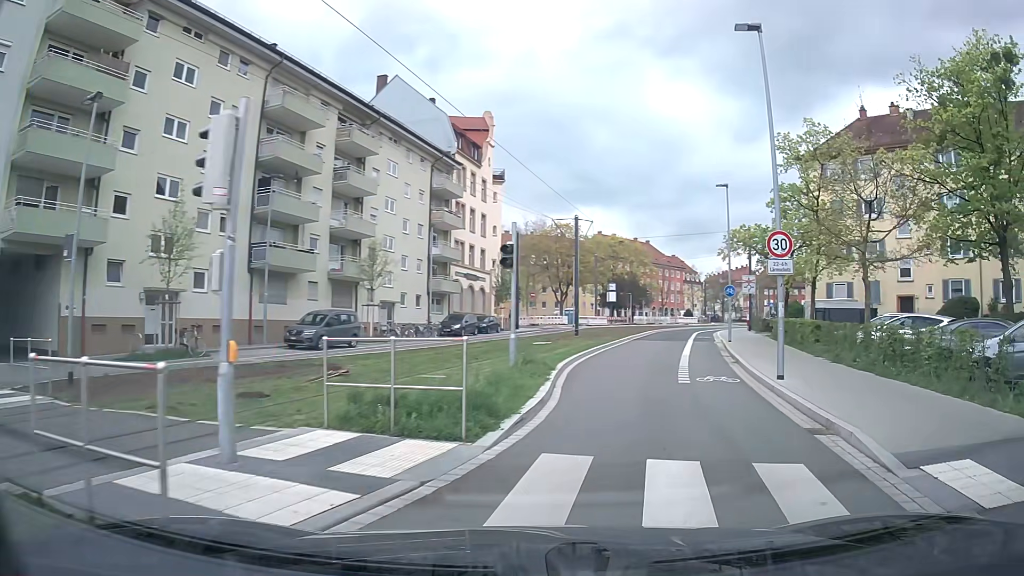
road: secondary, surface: asphalt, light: Day
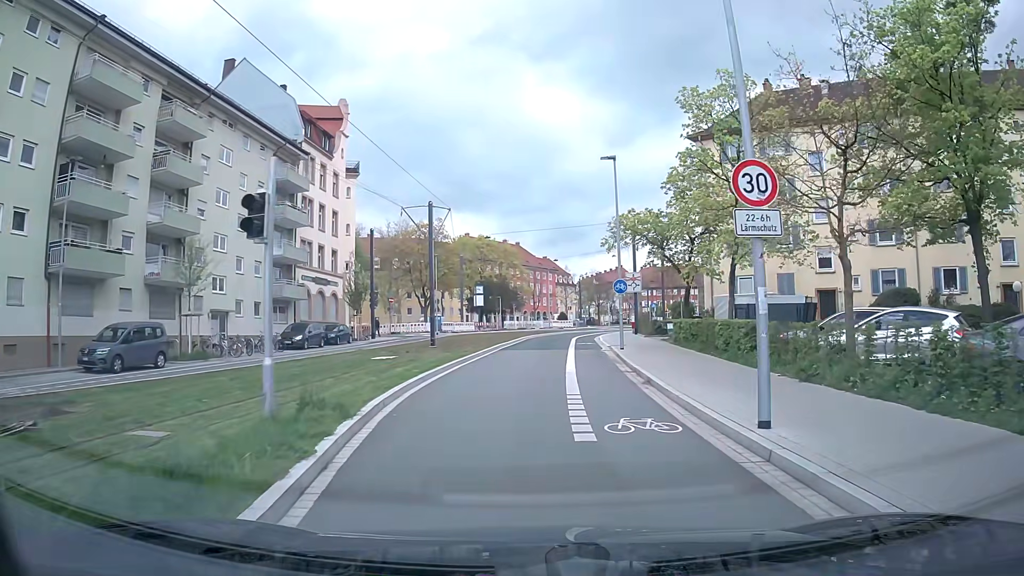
(+0.8, +6.8) m; +9°
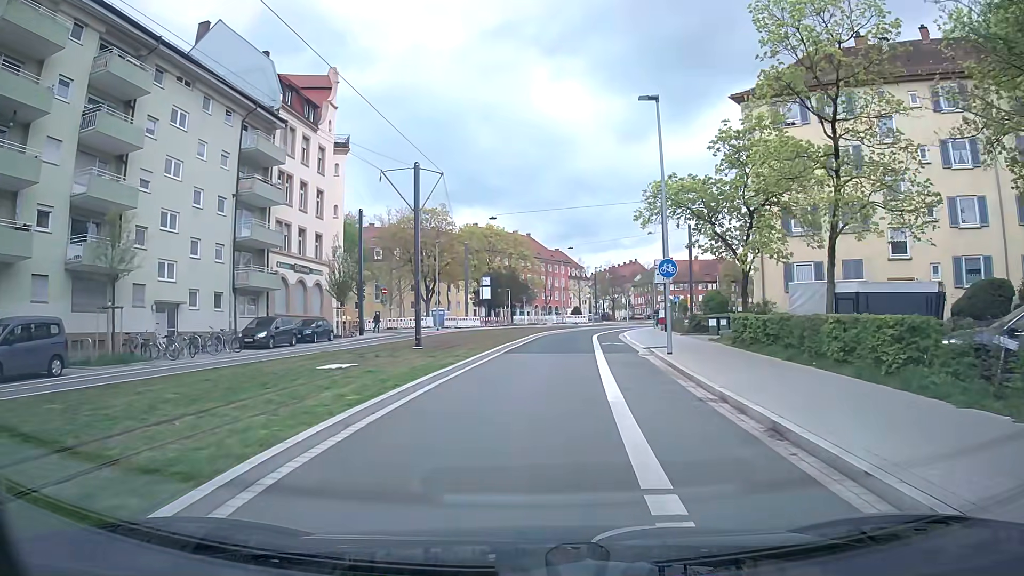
(0.0, +7.6) m; -1°
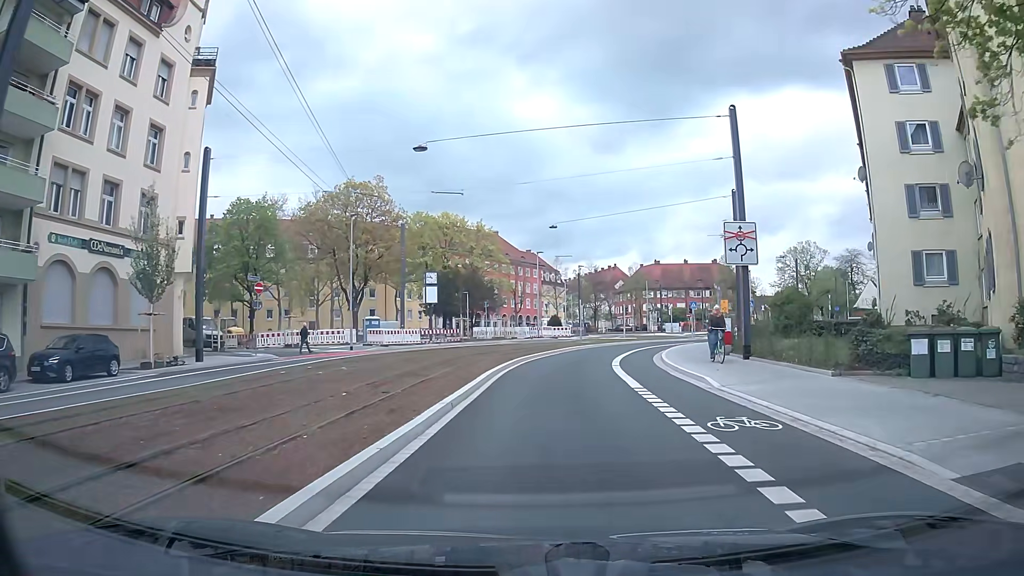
(+0.5, +21.7) m; +3°
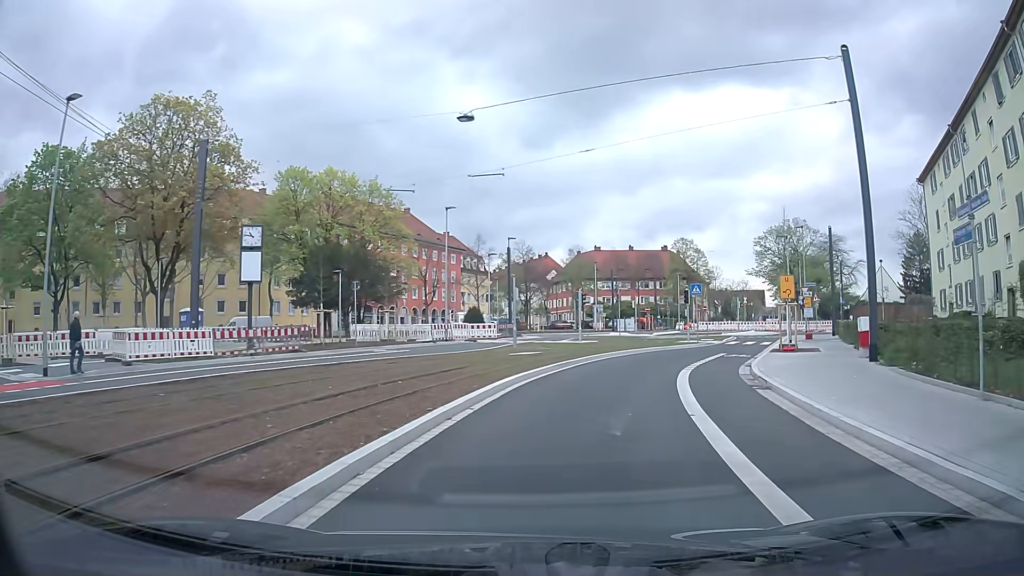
(+1.1, +23.1) m; +6°
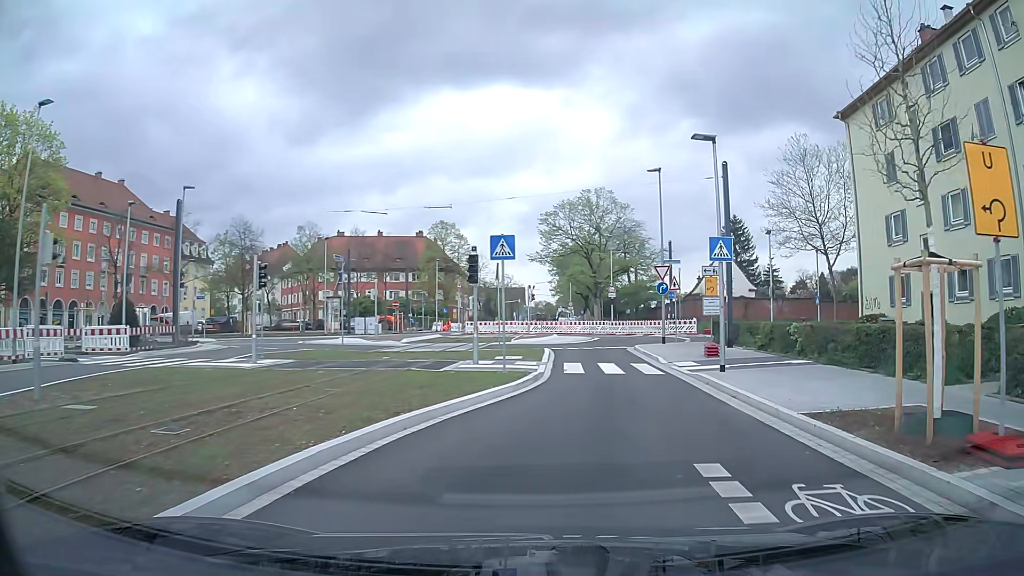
(+3.6, +21.1) m; +22°
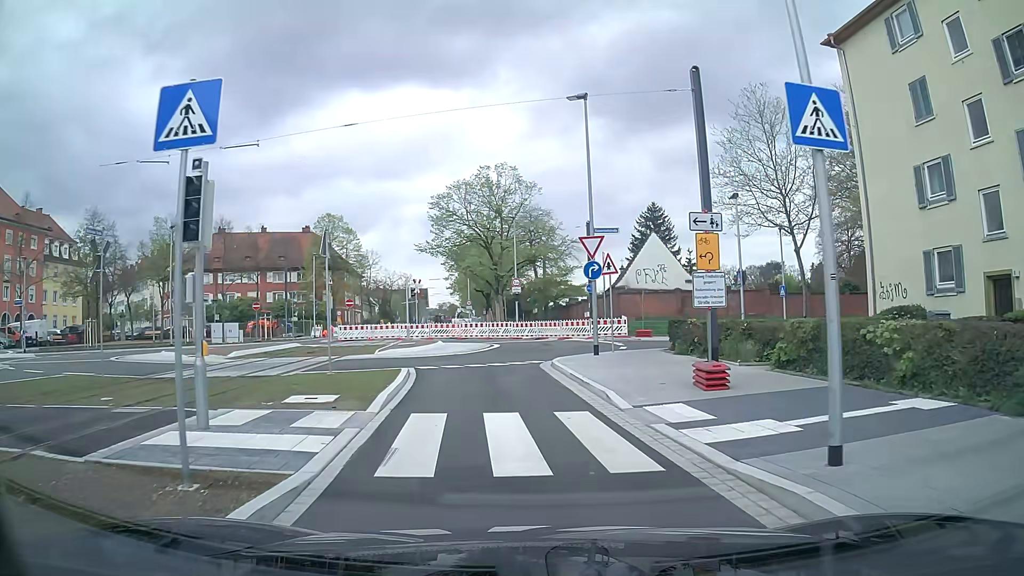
(+1.1, +10.9) m; +7°
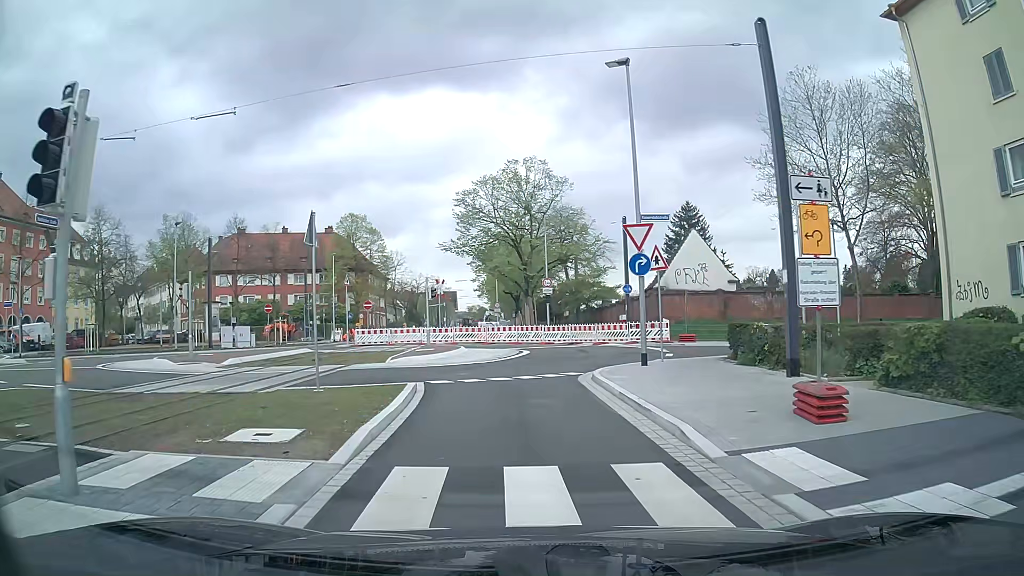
(-0.1, +3.3) m; -2°
